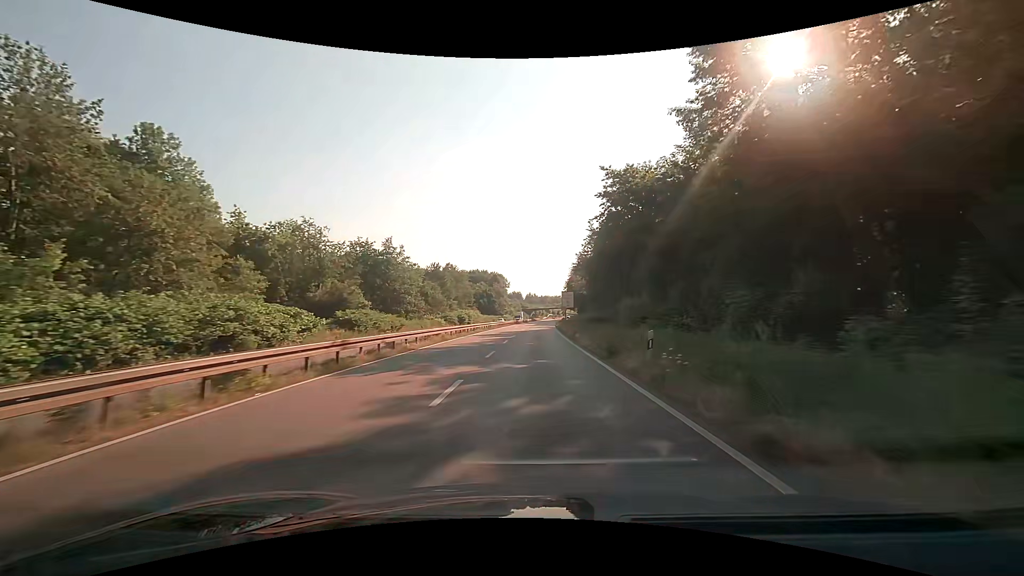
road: trunk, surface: asphalt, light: Day
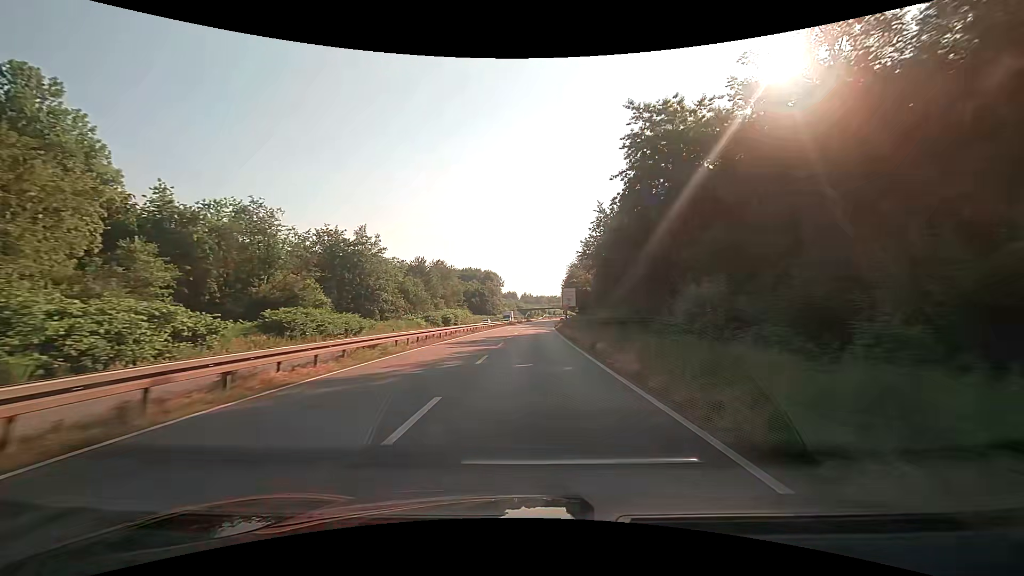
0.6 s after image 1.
(0.0, +11.2) m; +1°
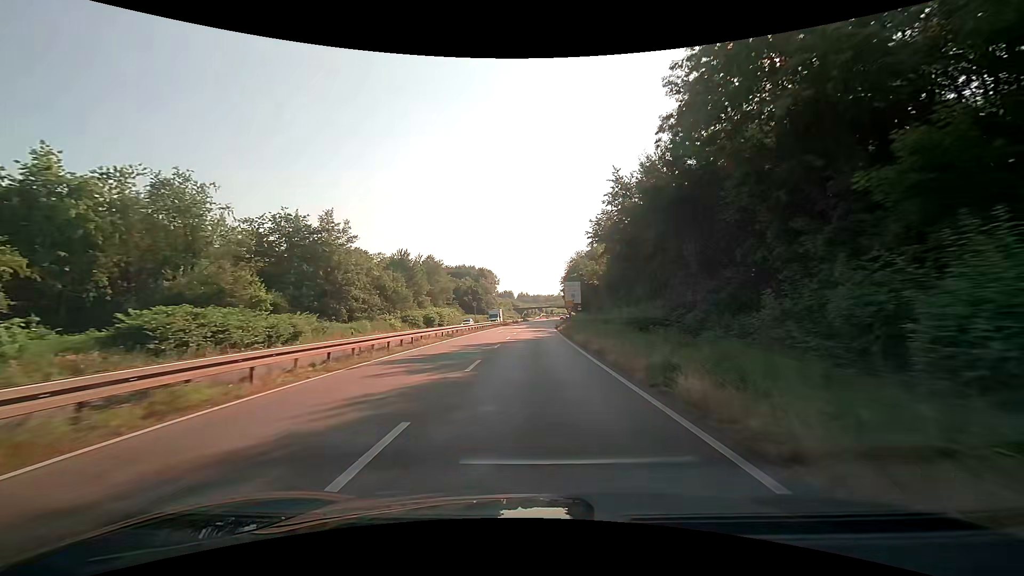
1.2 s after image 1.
(0.0, +11.0) m; 0°
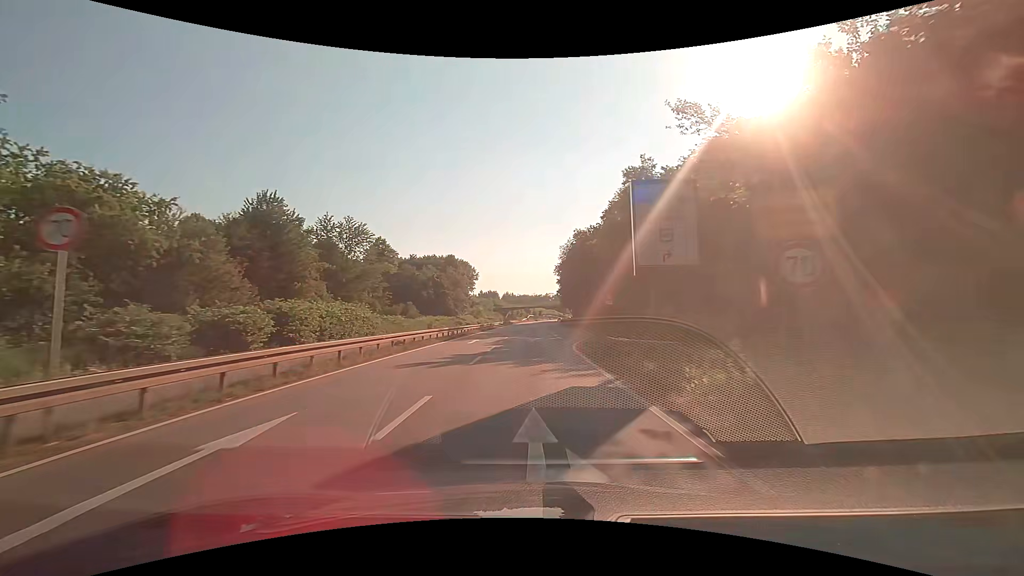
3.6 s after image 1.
(+0.7, +42.8) m; +2°
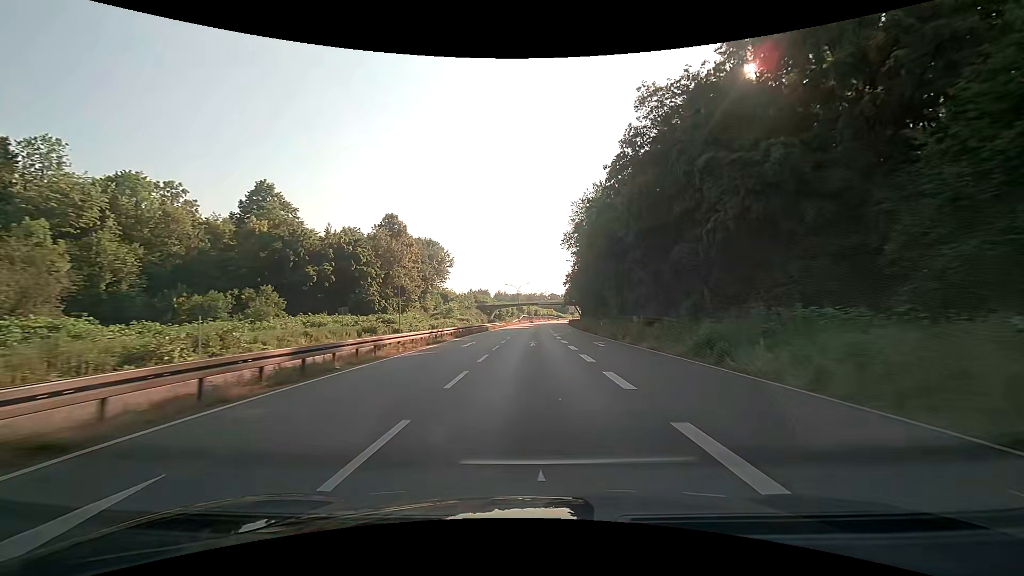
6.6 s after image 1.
(+0.4, +53.2) m; +1°
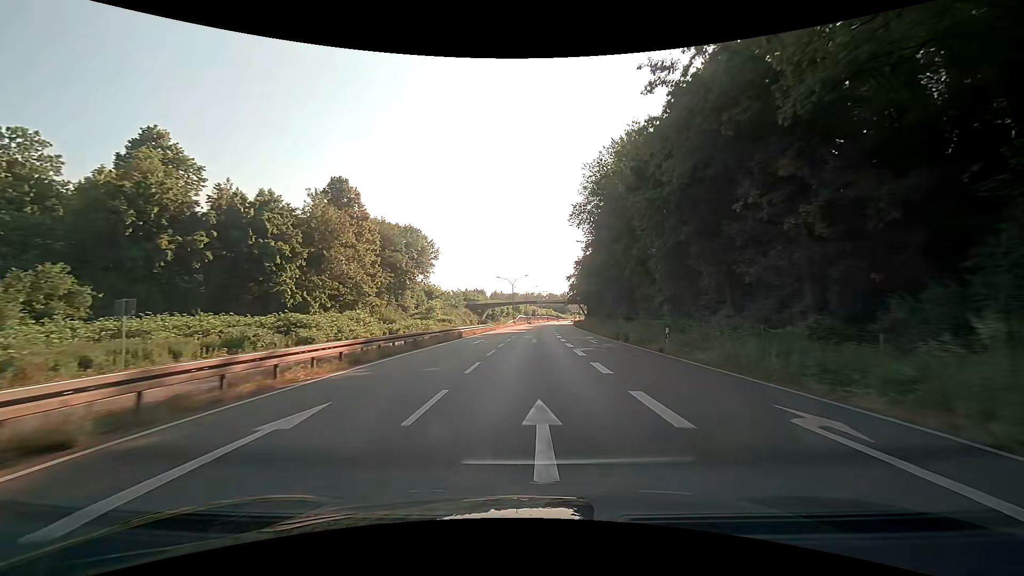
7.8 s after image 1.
(0.0, +21.4) m; 0°
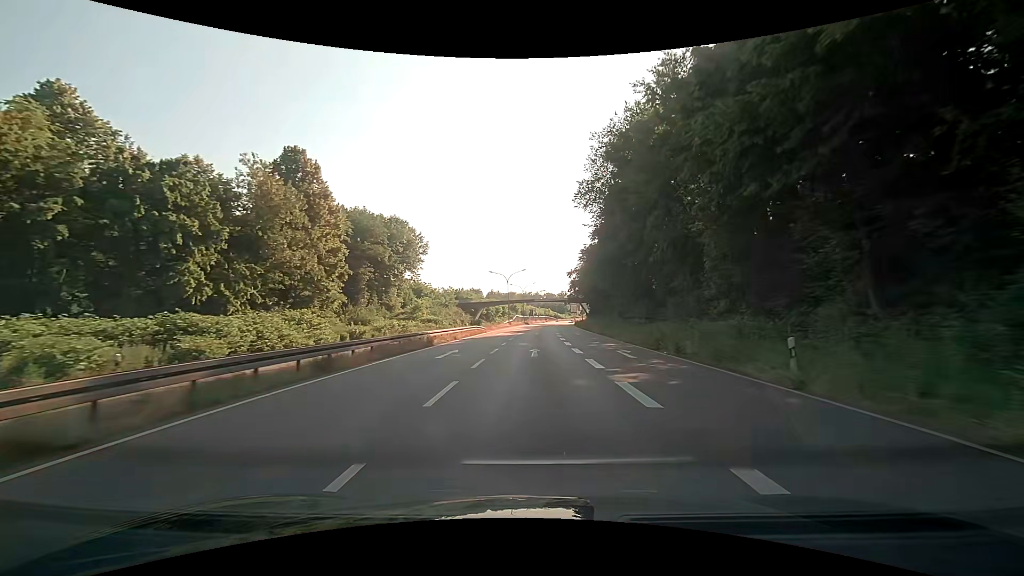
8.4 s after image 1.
(0.0, +10.7) m; 0°
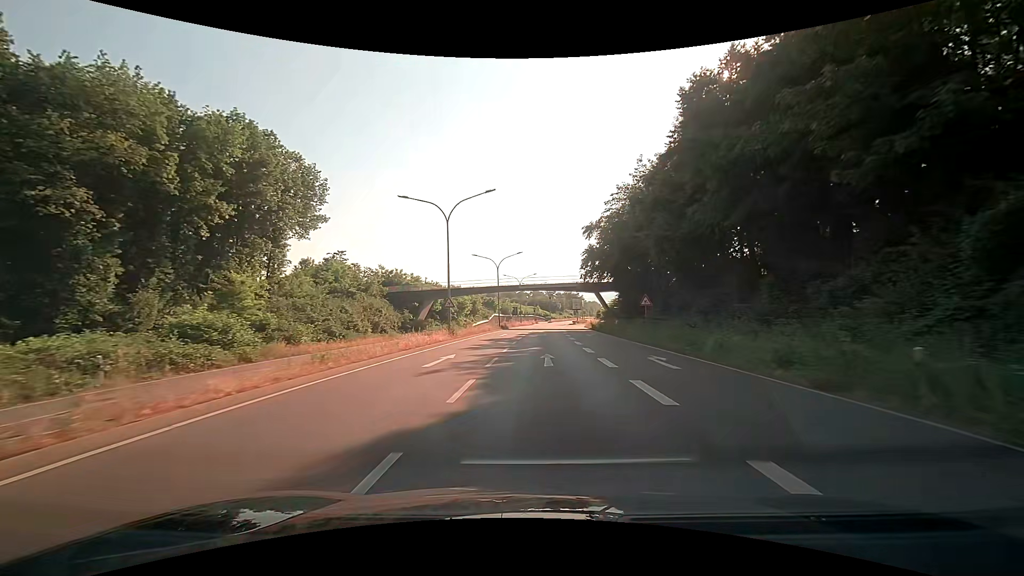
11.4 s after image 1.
(+1.1, +53.8) m; +2°
(0, +10) (0, +20) (+1, +30) (+1, +40) (+2, +50) (+2, +60) (+3, +70) (+4, +80) (+5, +90) (+6, +100) m
